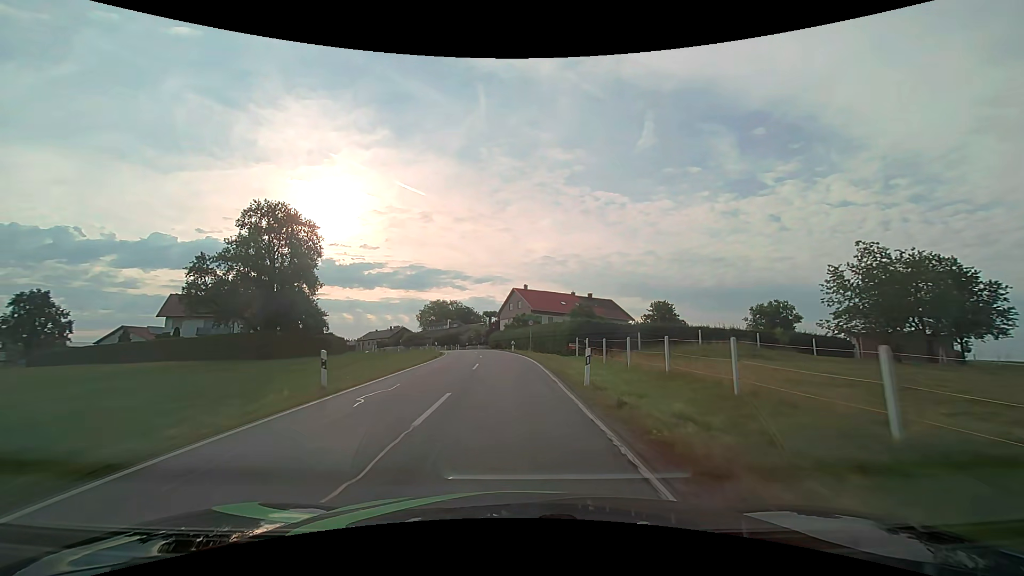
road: secondary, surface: asphalt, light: Day
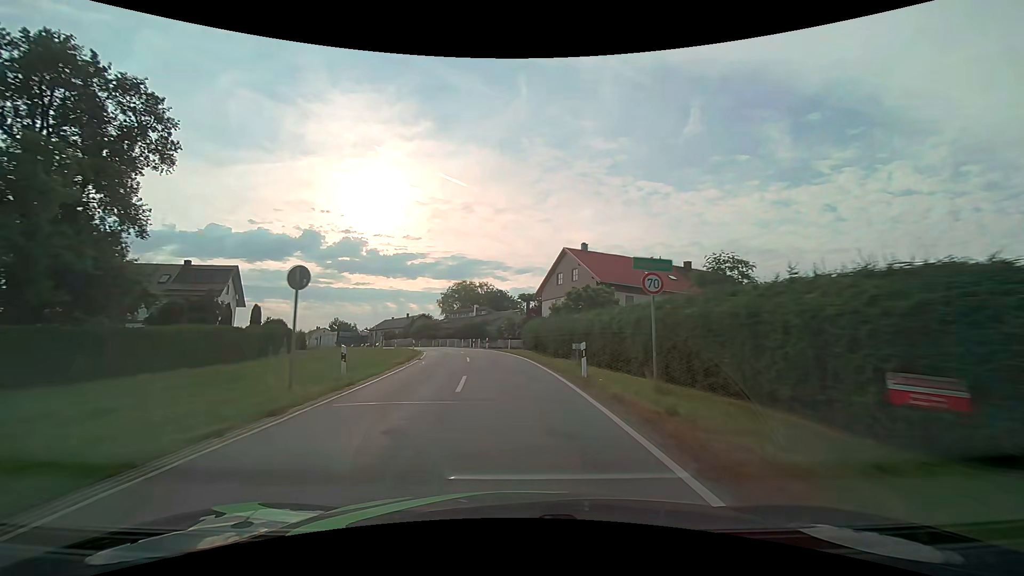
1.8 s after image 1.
(-1.1, +31.8) m; -4°
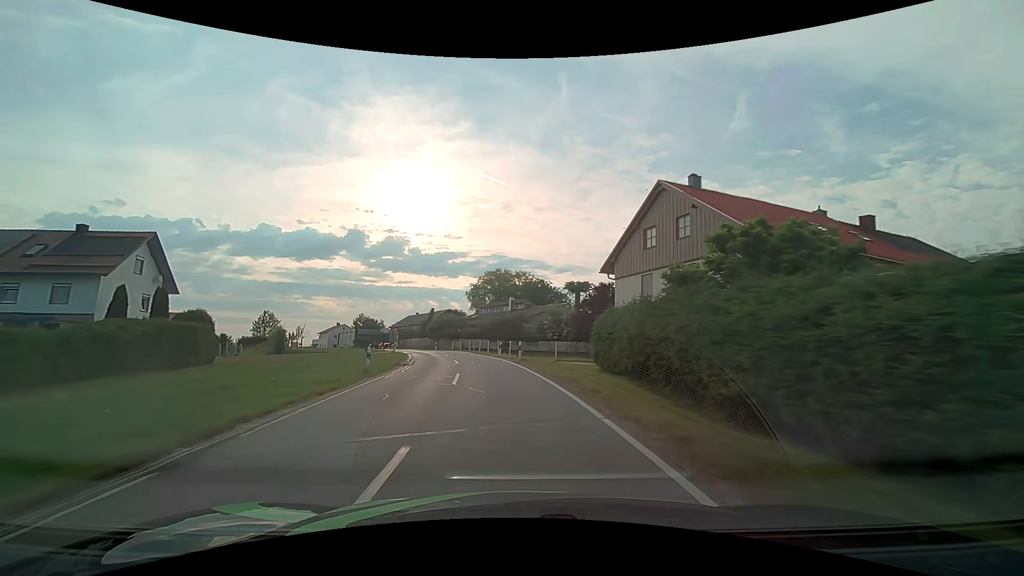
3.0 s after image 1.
(-0.8, +21.1) m; -5°
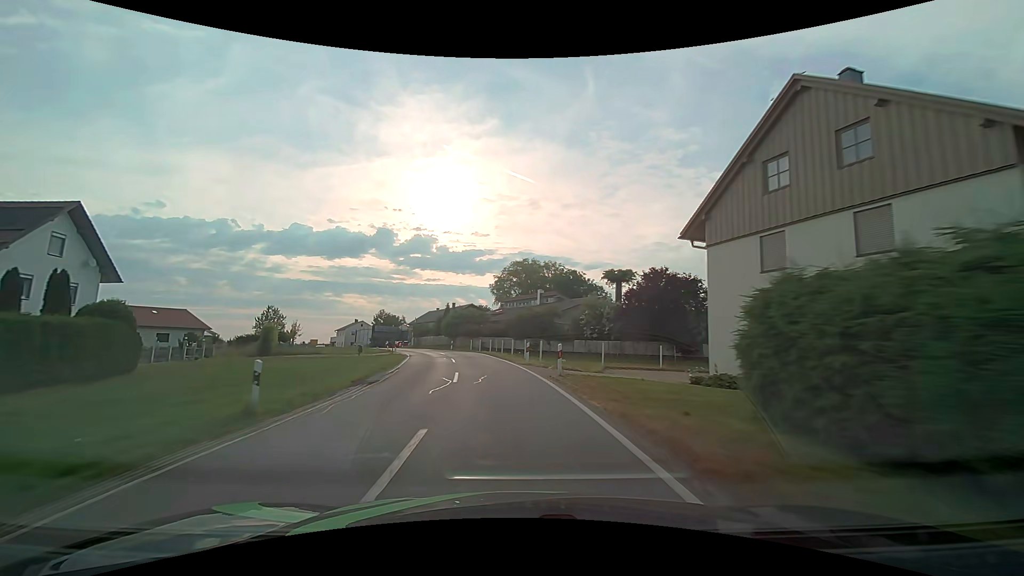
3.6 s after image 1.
(-0.3, +10.6) m; -3°
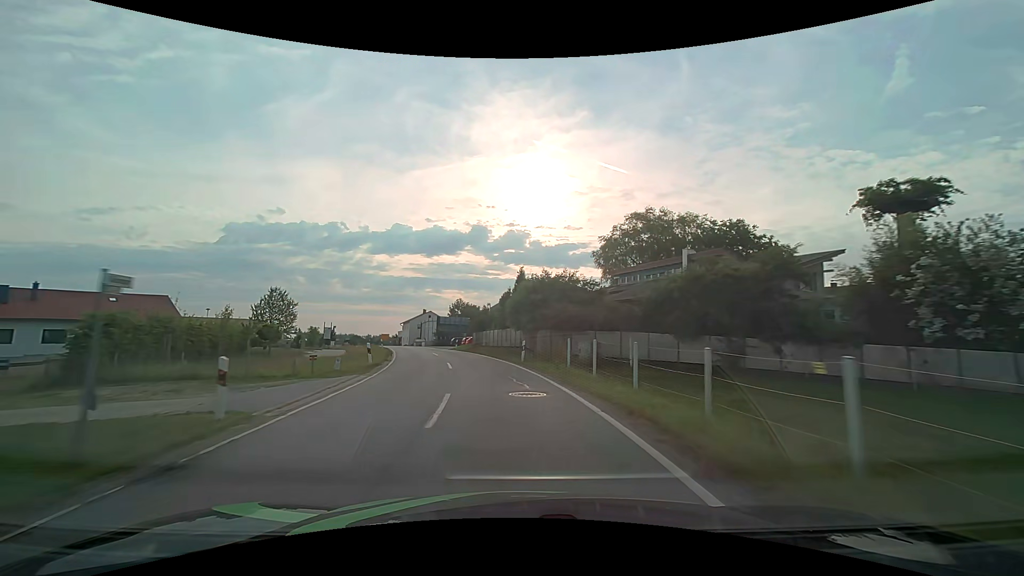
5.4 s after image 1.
(-2.9, +31.9) m; -11°
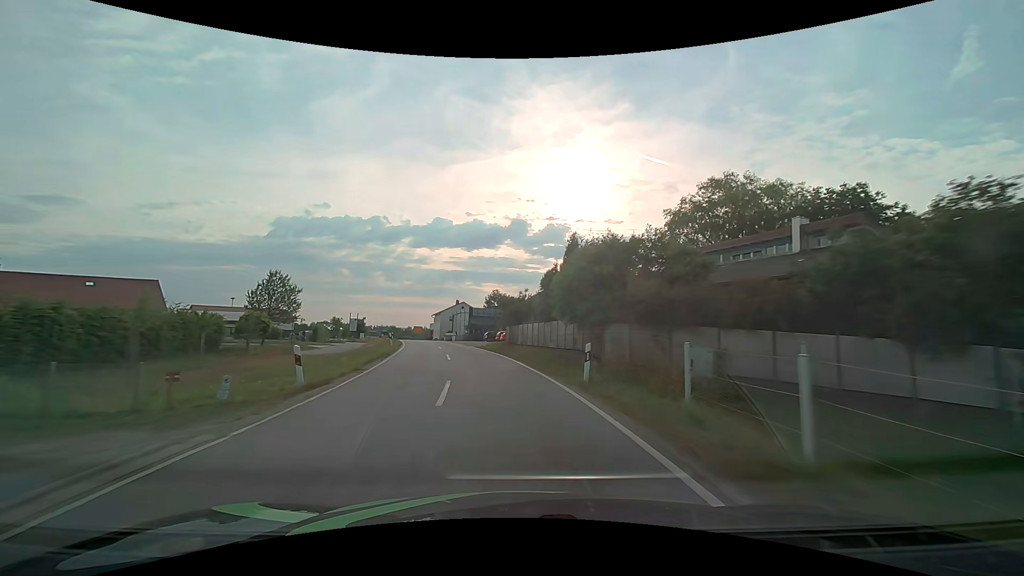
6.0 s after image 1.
(-0.4, +10.7) m; -4°
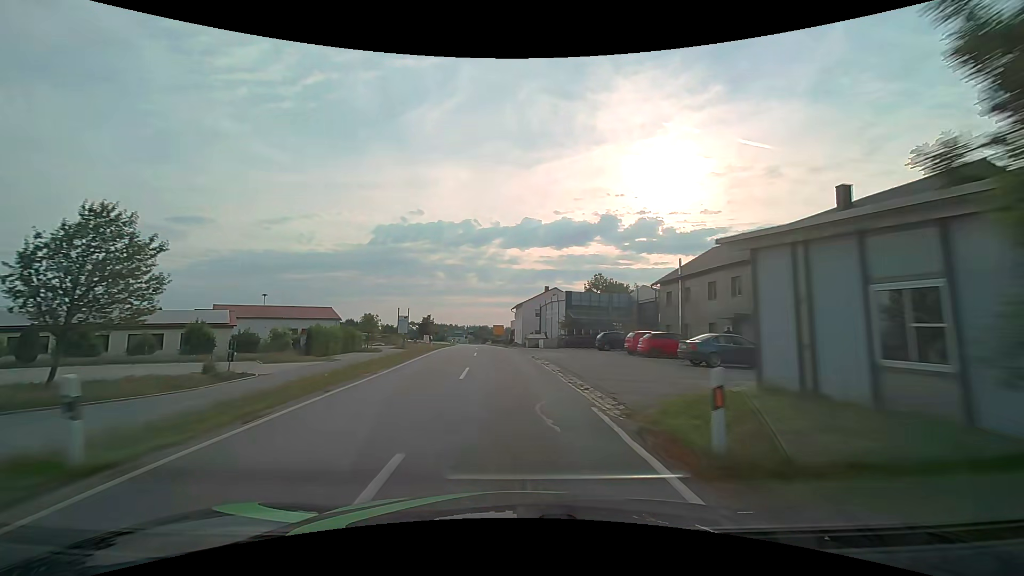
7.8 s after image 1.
(-3.6, +32.2) m; -11°
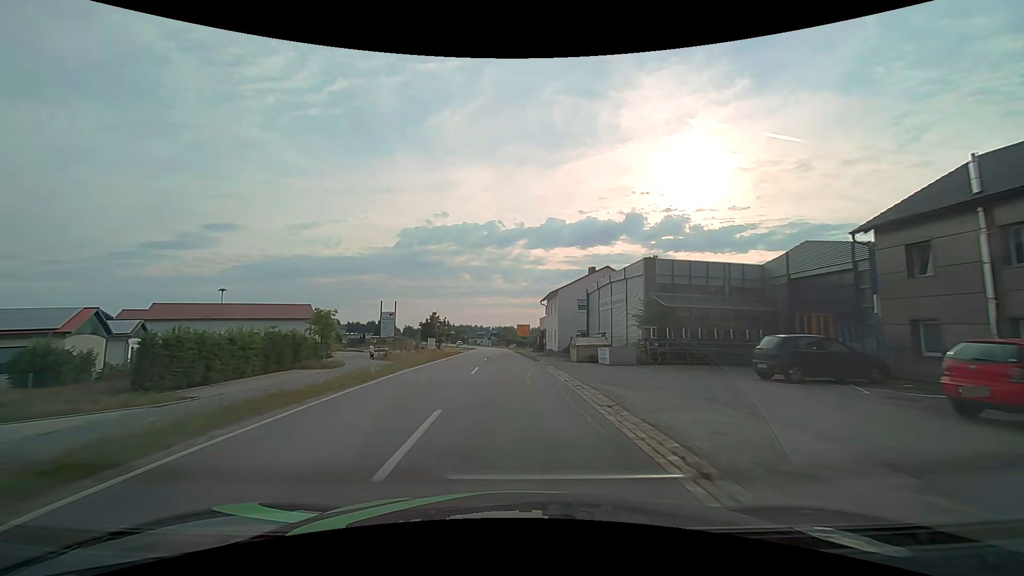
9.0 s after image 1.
(-0.7, +21.8) m; -3°
(0, +10) (0, +20) (-1, +30) (-1, +40) (-1, +50) (-2, +60) (-2, +70) (-3, +80) (-3, +90) (-4, +100) m
